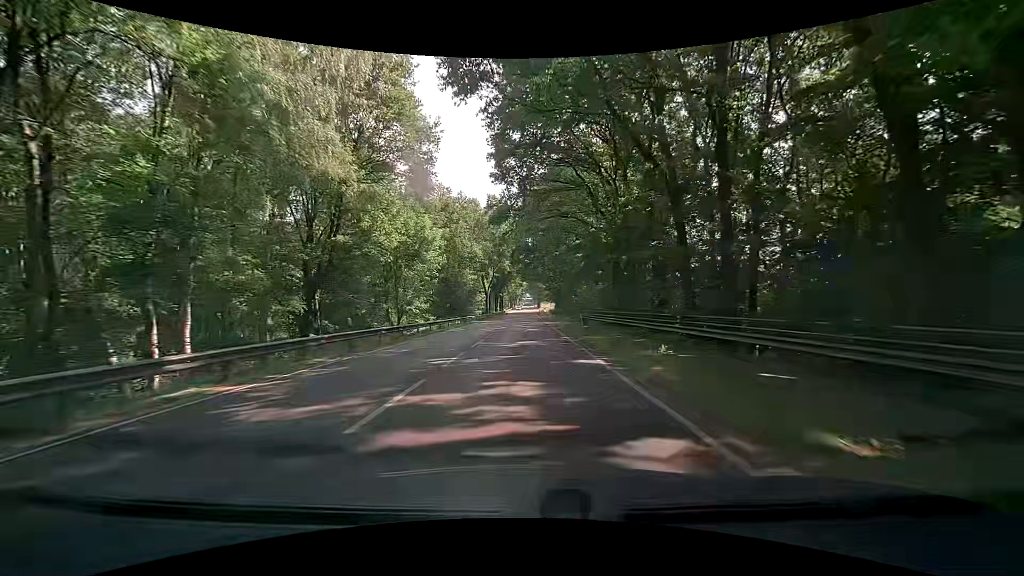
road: primary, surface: asphalt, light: Day
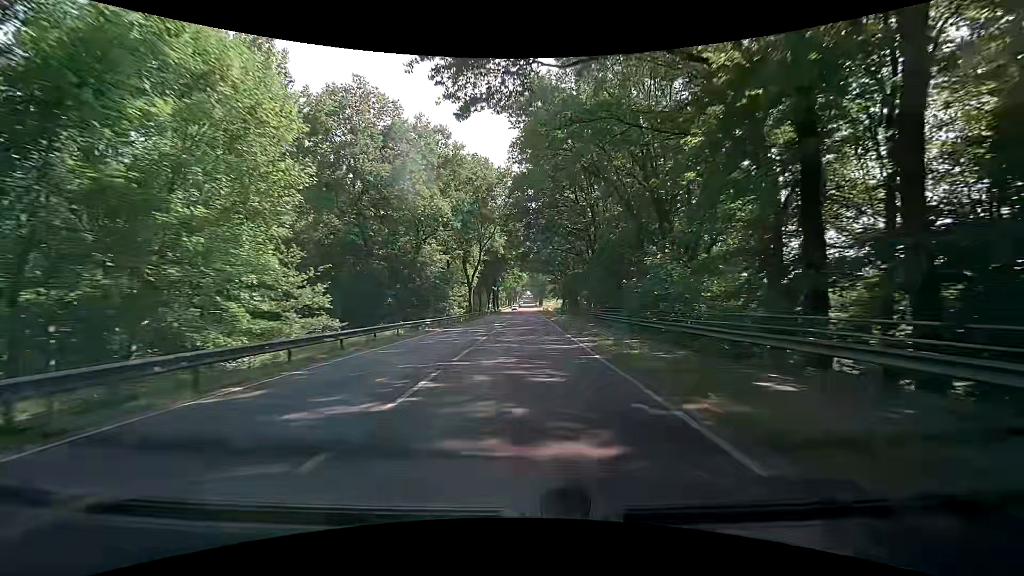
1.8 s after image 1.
(+0.2, +29.6) m; 0°
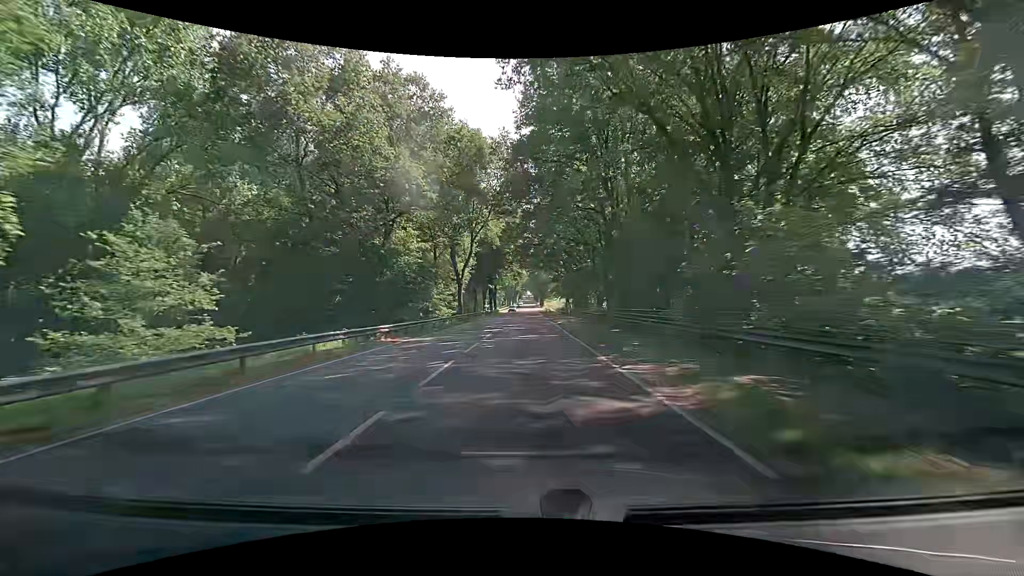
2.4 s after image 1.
(+0.1, +10.5) m; +1°
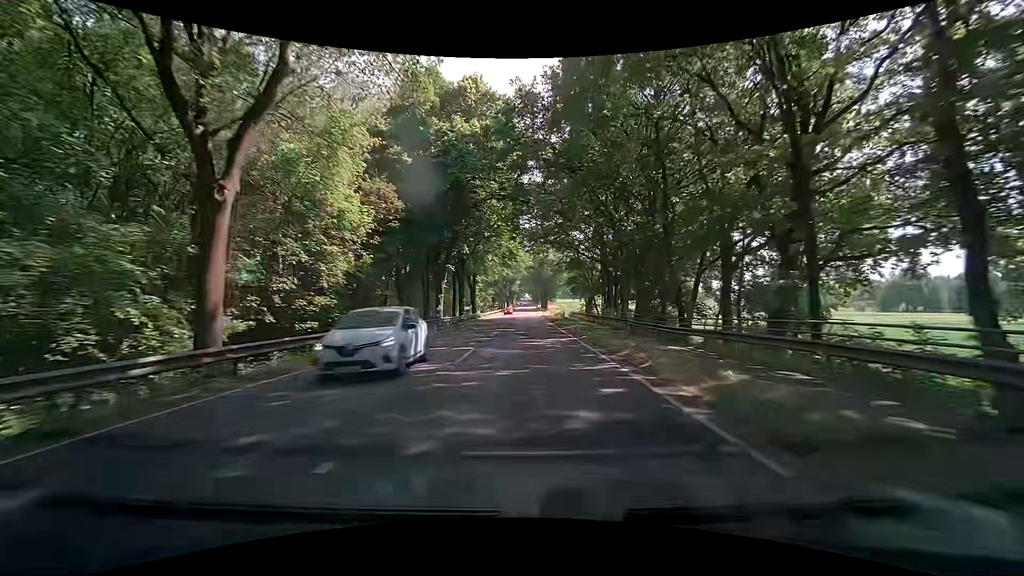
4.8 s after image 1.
(-0.5, +45.0) m; -1°
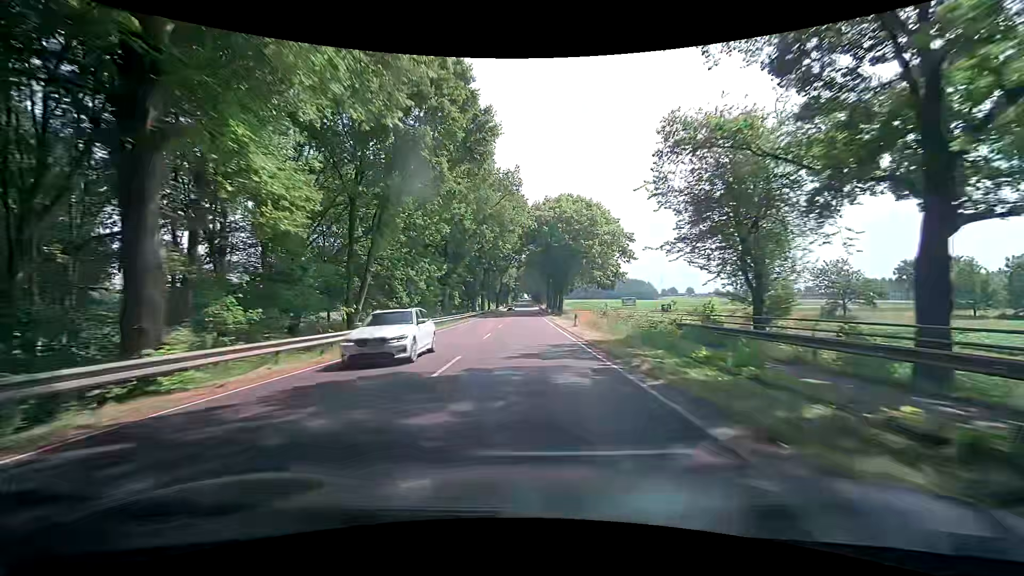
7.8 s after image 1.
(+1.2, +62.6) m; +1°
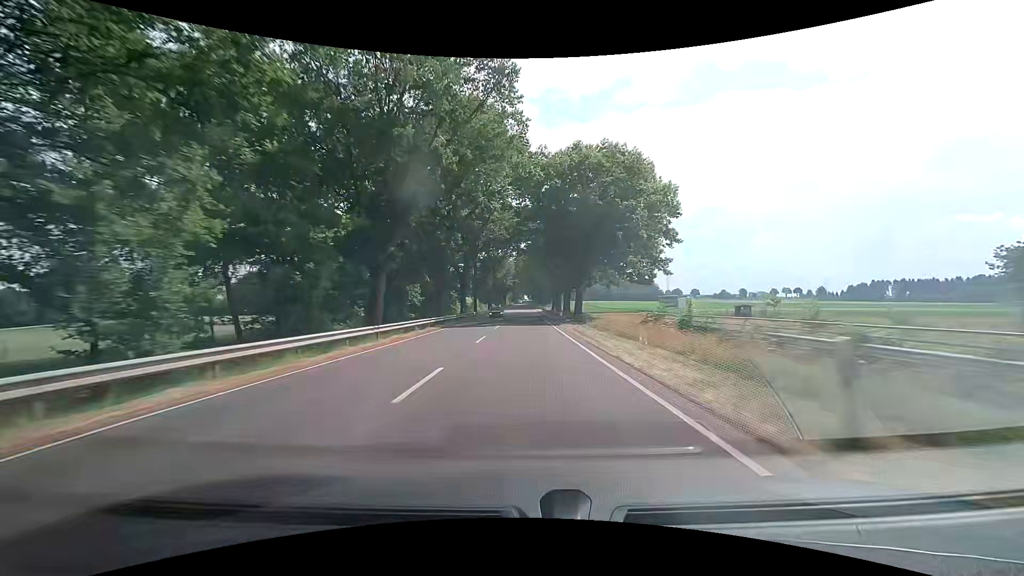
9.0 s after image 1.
(-0.1, +26.9) m; 0°
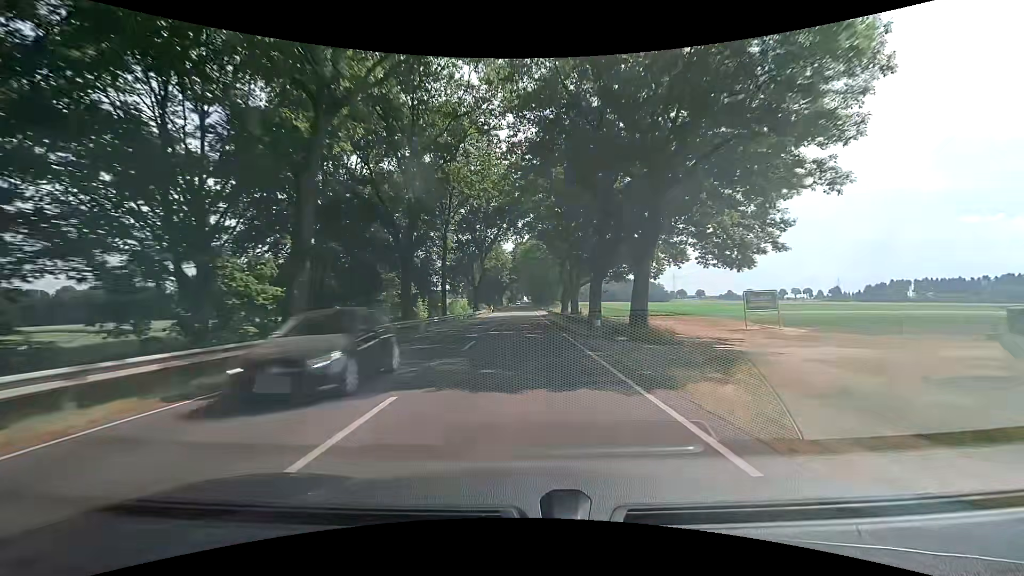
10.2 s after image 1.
(0.0, +27.8) m; 0°
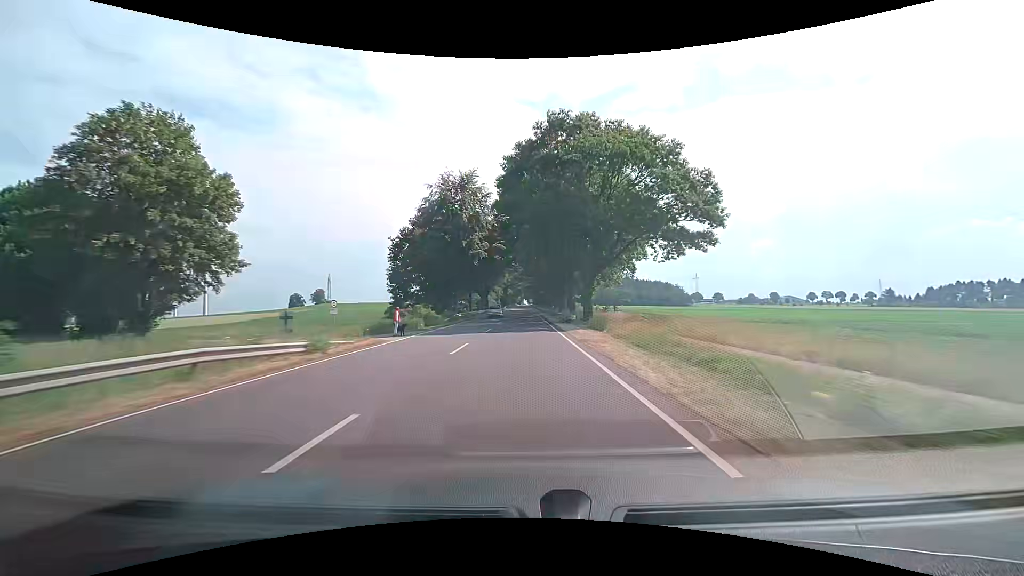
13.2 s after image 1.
(-0.4, +73.5) m; 0°
(0, +10) (0, +20) (0, +30) (0, +40) (0, +50) (0, +60) (0, +70) (-1, +80) (-1, +90) (-1, +100) m
